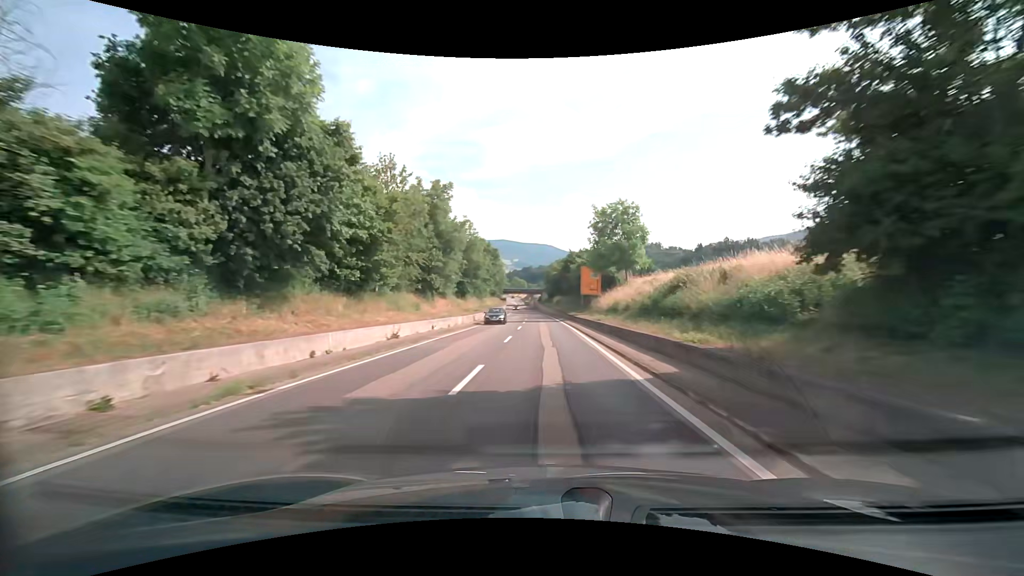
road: secondary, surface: asphalt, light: Day
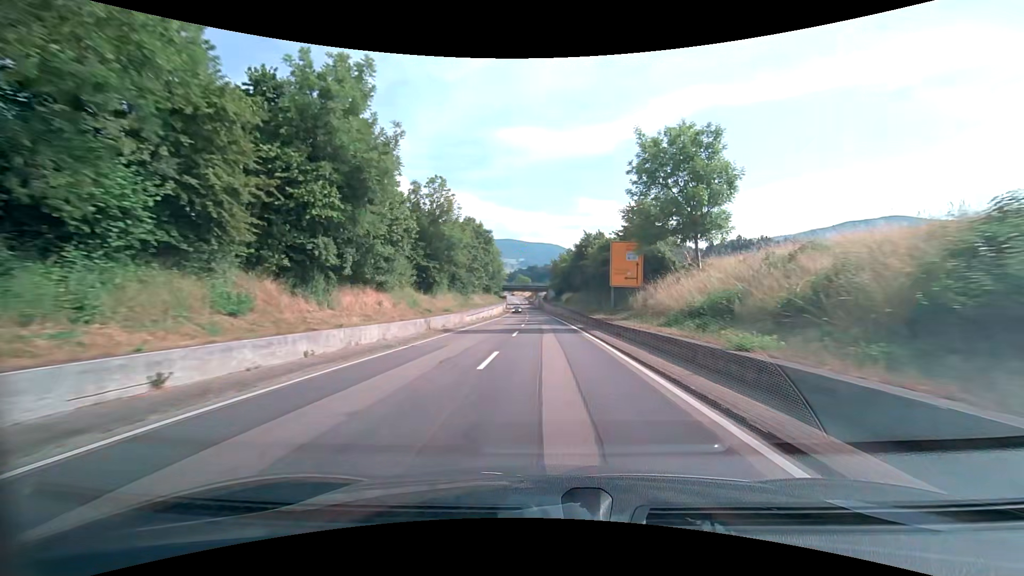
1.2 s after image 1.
(-0.2, +21.1) m; -1°
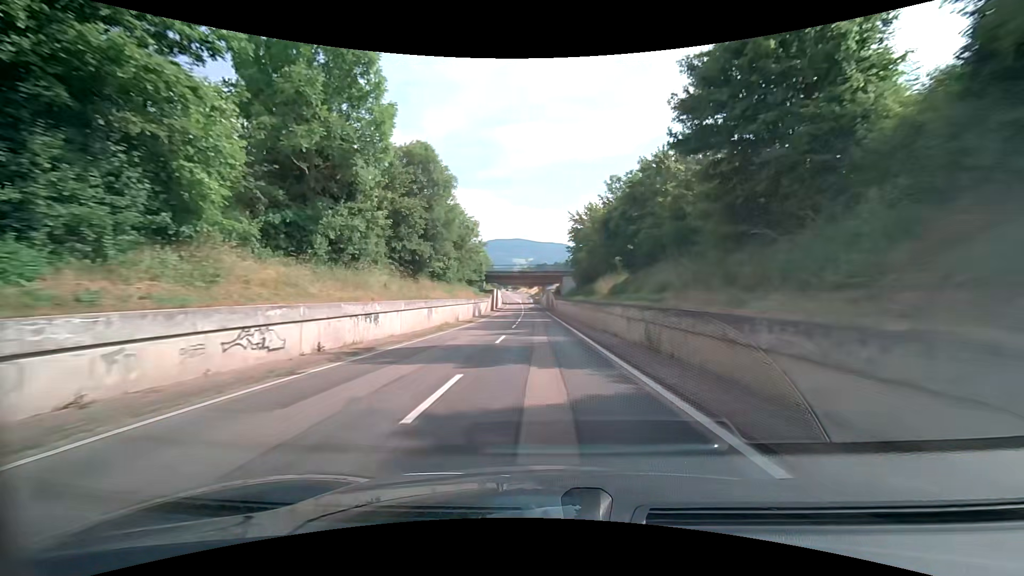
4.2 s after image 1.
(-0.4, +52.9) m; -1°
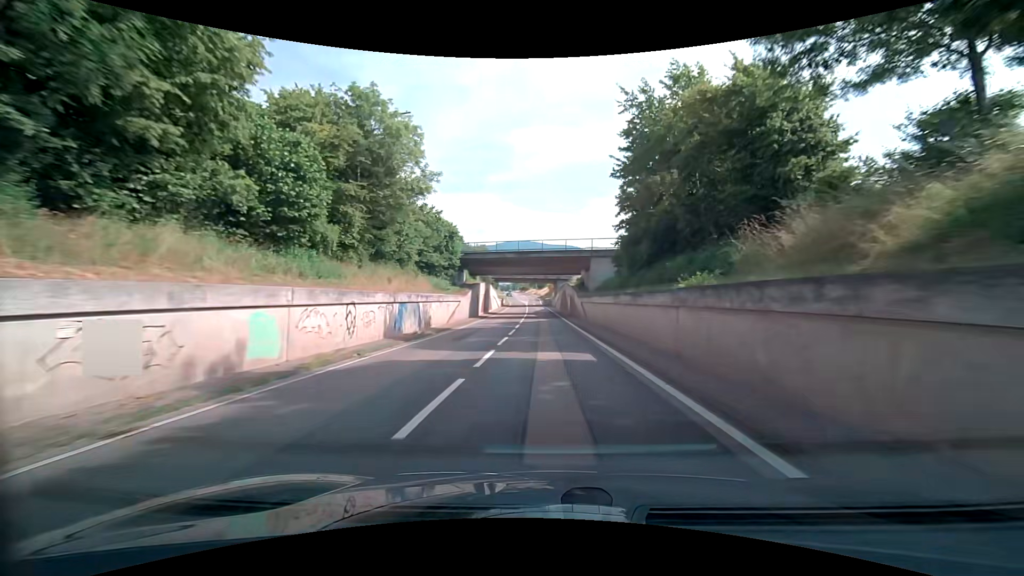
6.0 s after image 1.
(-0.5, +31.2) m; -2°
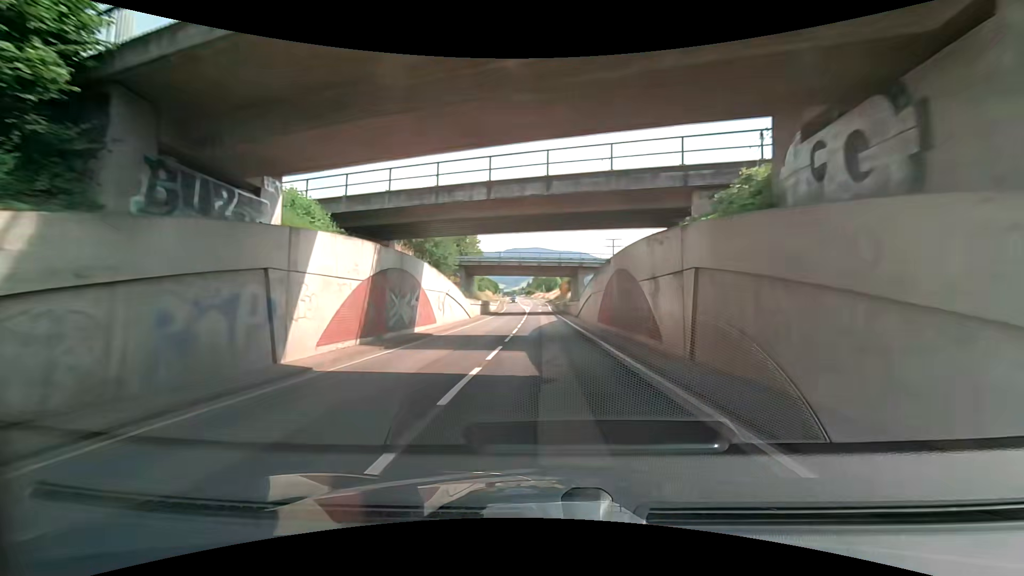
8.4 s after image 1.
(-0.2, +40.6) m; -1°
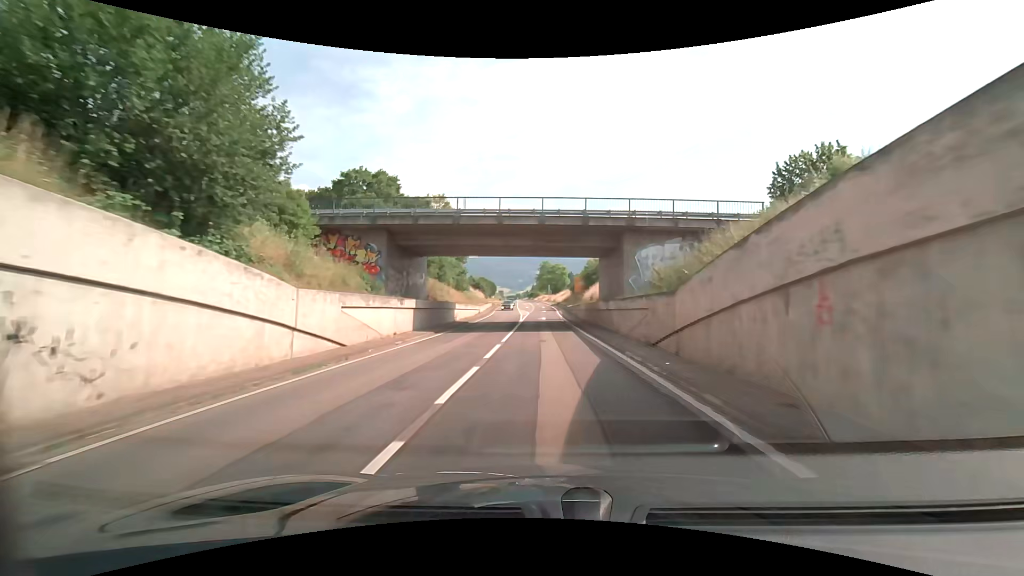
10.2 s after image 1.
(-0.7, +29.4) m; -1°
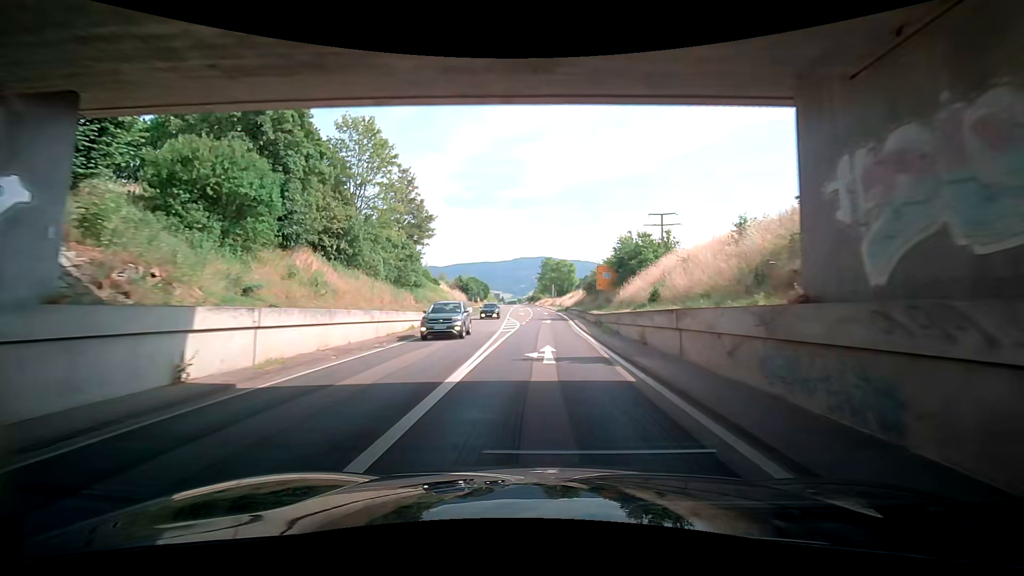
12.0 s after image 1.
(+0.5, +28.8) m; +1°
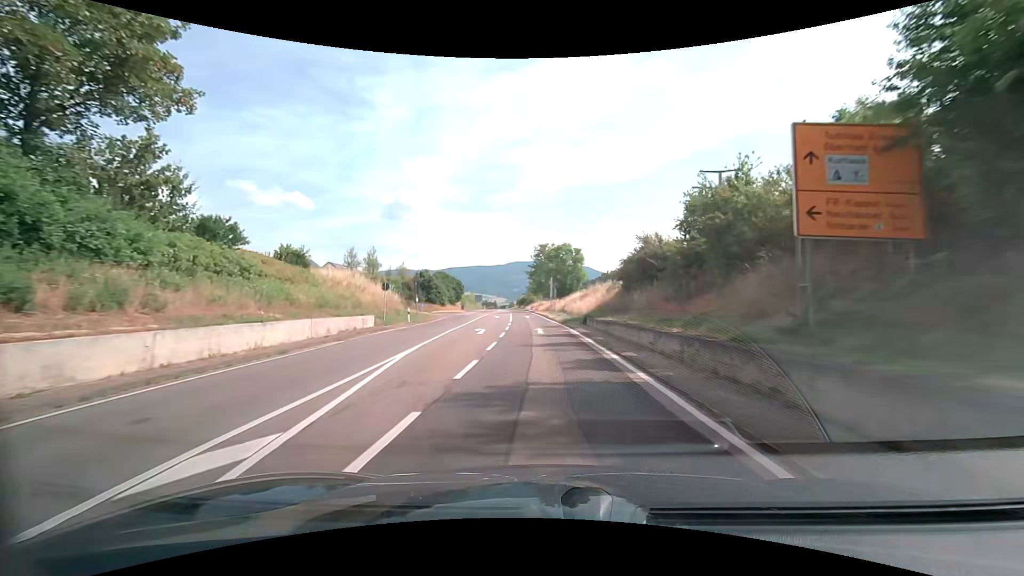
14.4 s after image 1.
(0.0, +37.5) m; 0°
(0, +10) (0, +20) (0, +30) (-1, +40) (-2, +50) (-2, +60) (-3, +70) (-4, +80) (-5, +90) (-6, +100) m
